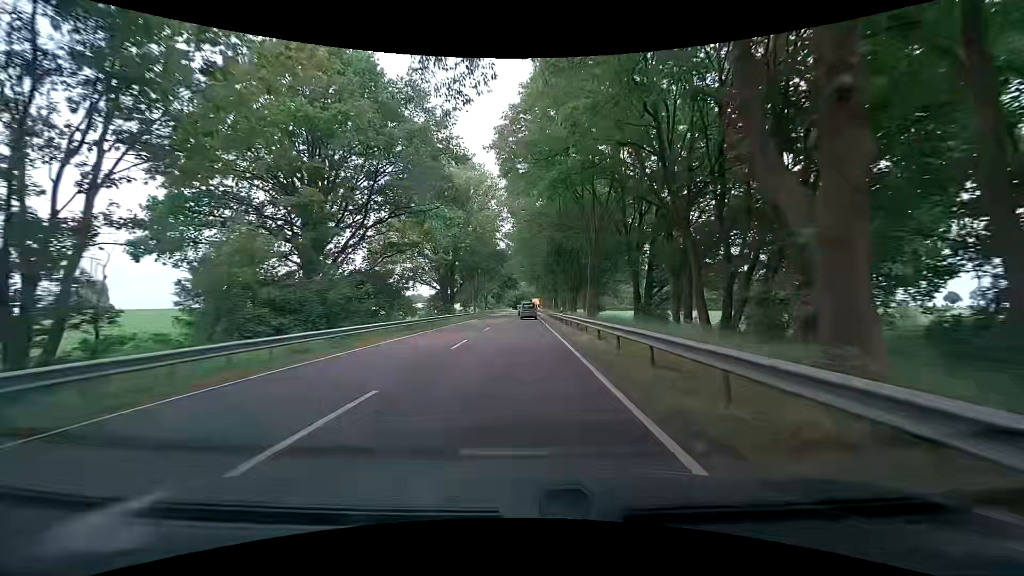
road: primary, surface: asphalt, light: Day
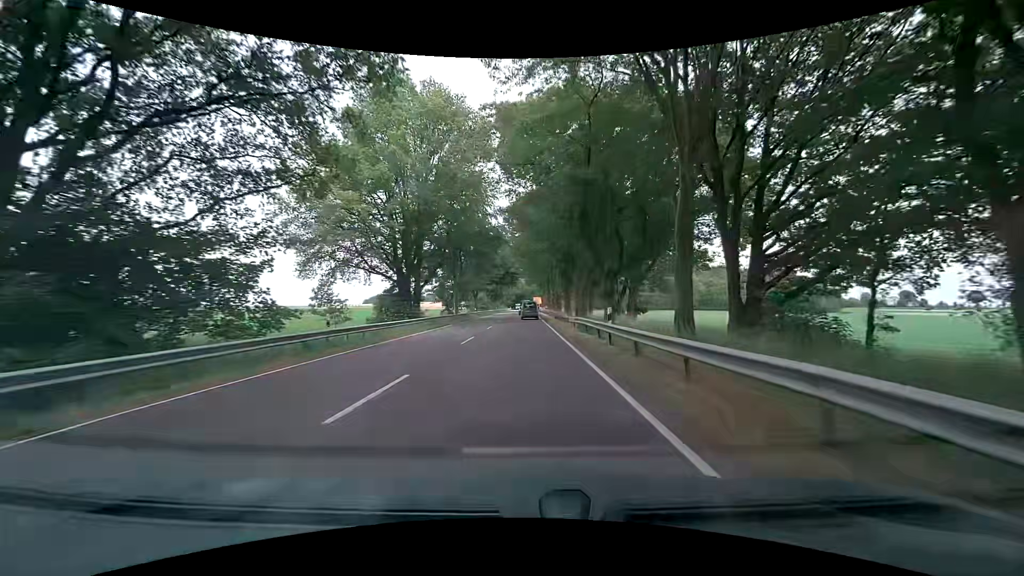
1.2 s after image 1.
(-0.1, +22.1) m; 0°
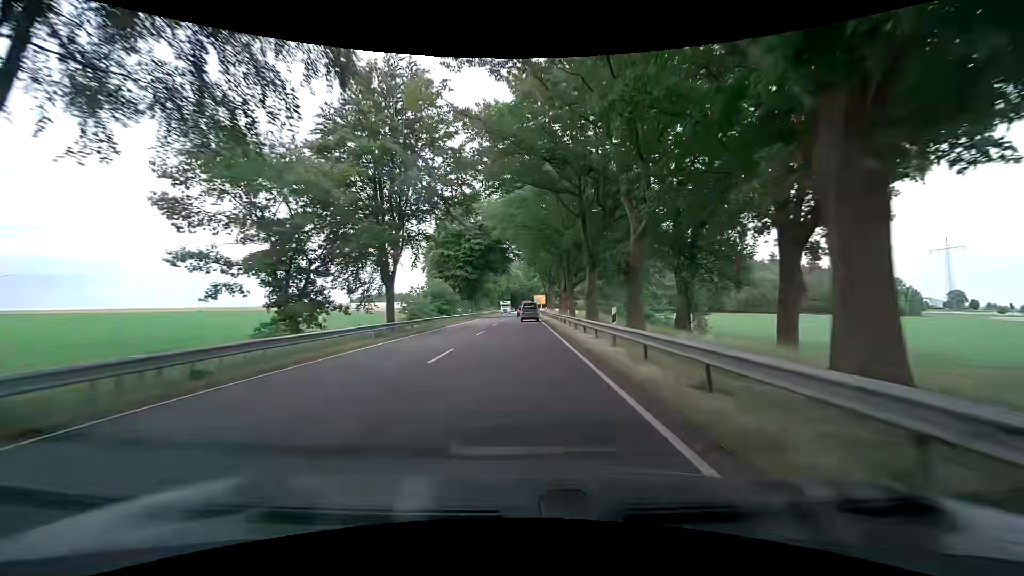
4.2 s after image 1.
(-0.9, +53.6) m; -1°
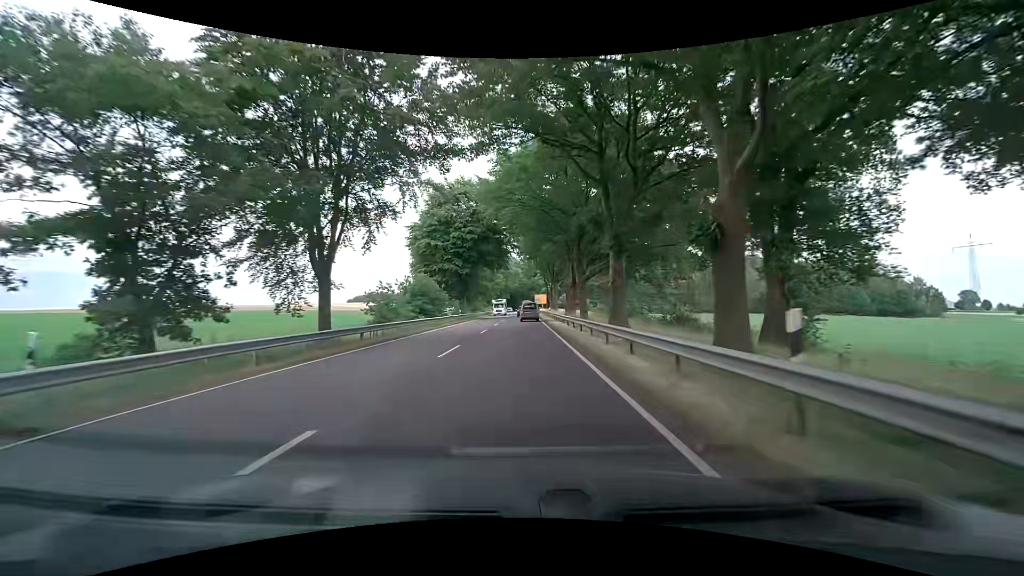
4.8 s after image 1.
(0.0, +10.5) m; 0°
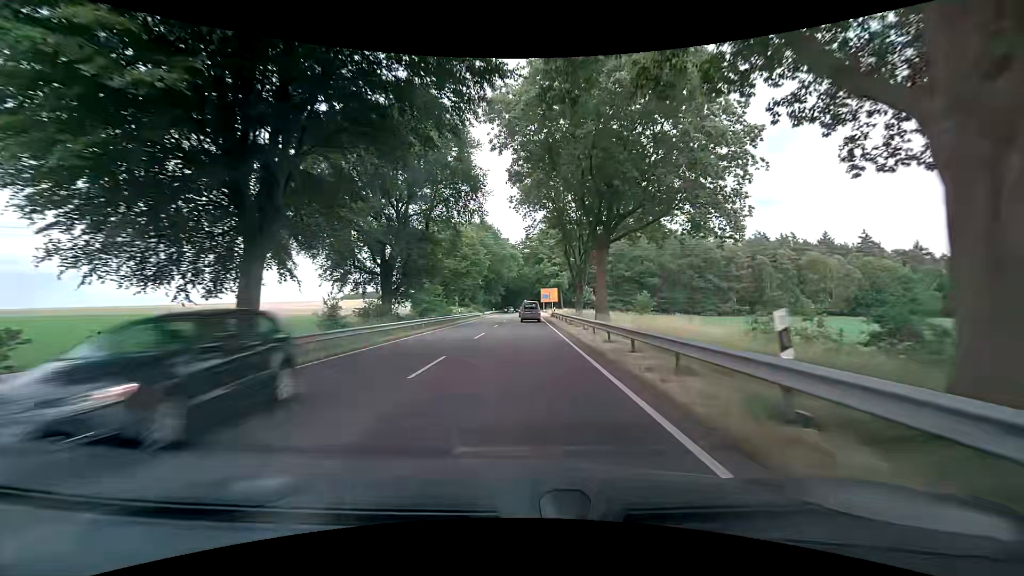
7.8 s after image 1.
(-0.1, +51.8) m; 0°
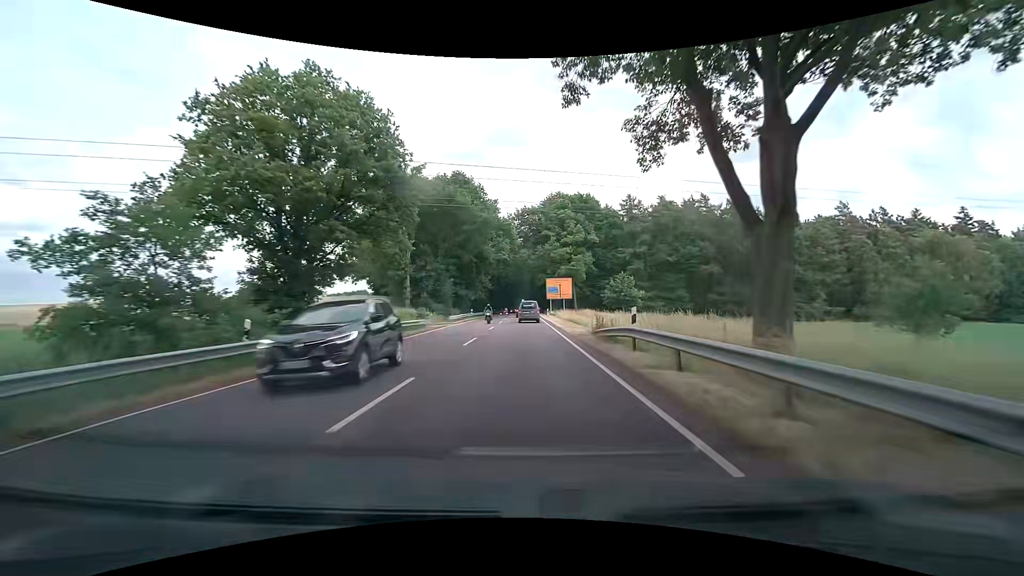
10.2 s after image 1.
(-0.2, +40.0) m; -1°
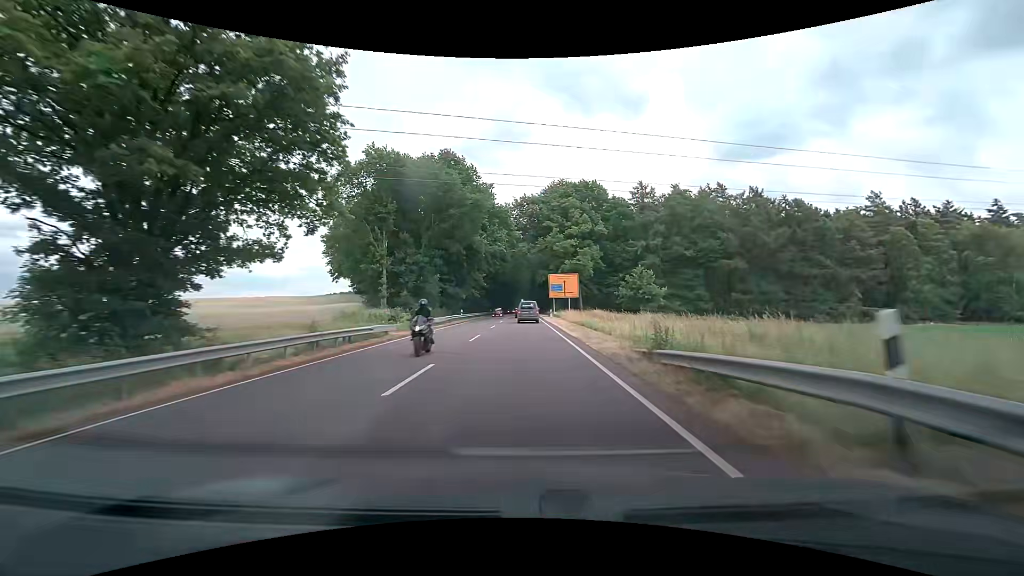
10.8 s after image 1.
(+0.1, +9.7) m; 0°
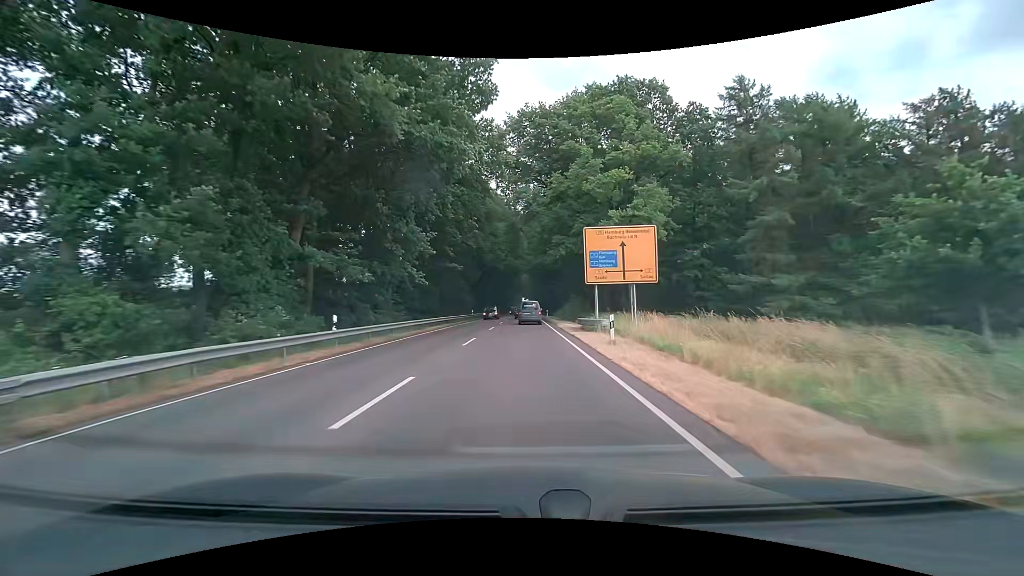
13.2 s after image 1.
(+0.1, +37.9) m; 0°
(0, +10) (0, +20) (0, +30) (0, +40) (0, +50) (0, +60) (0, +70) (0, +80) (0, +90) (0, +100) m
